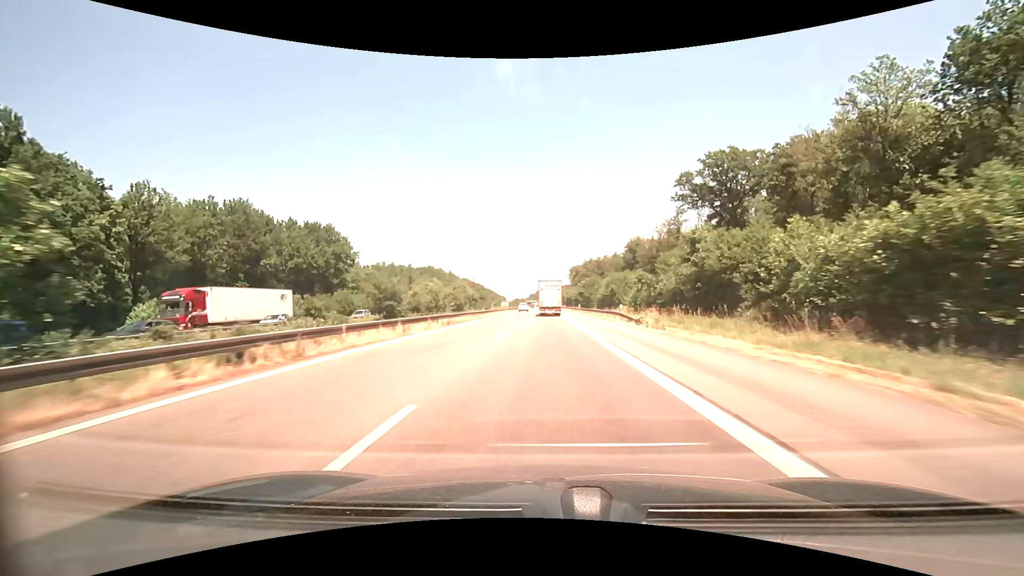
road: motorway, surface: asphalt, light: Day
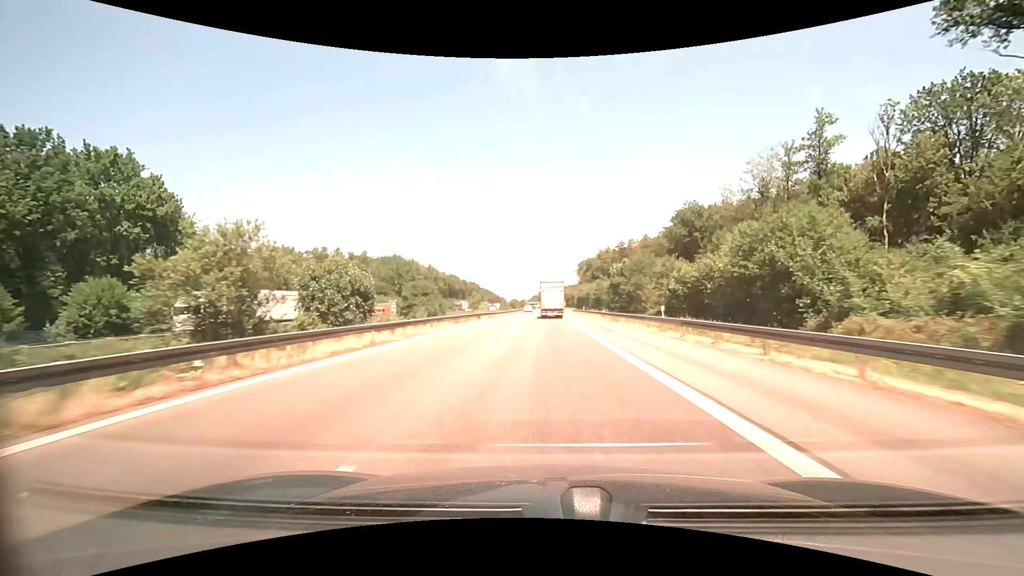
(-0.2, +56.4) m; 0°
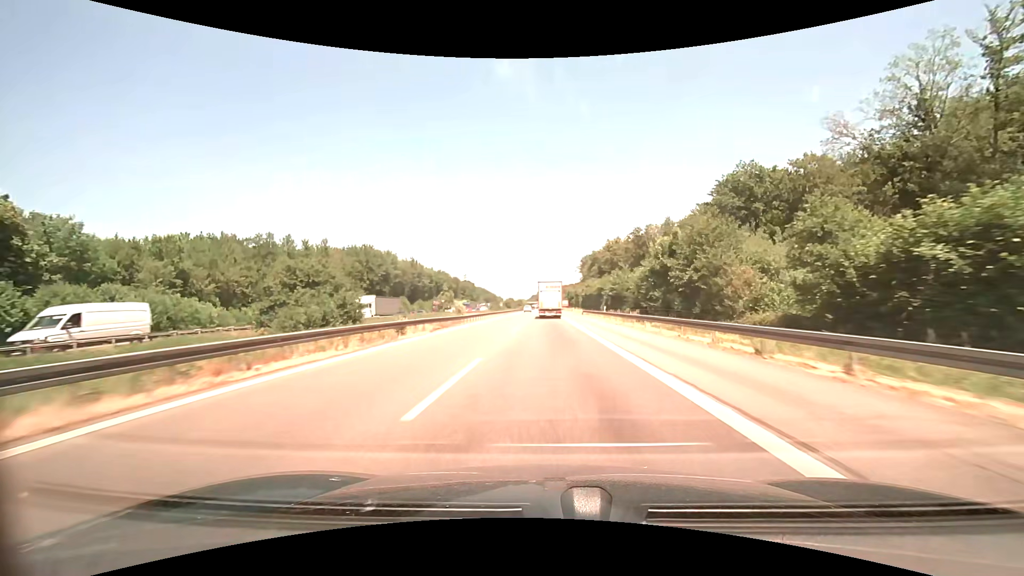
(+0.1, +27.9) m; 0°
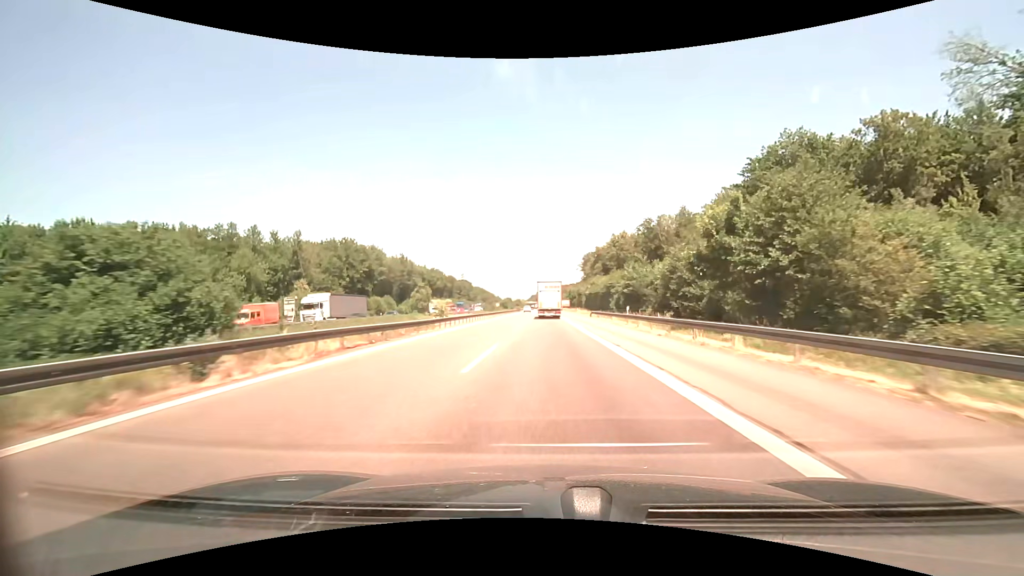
(0.0, +13.9) m; 0°
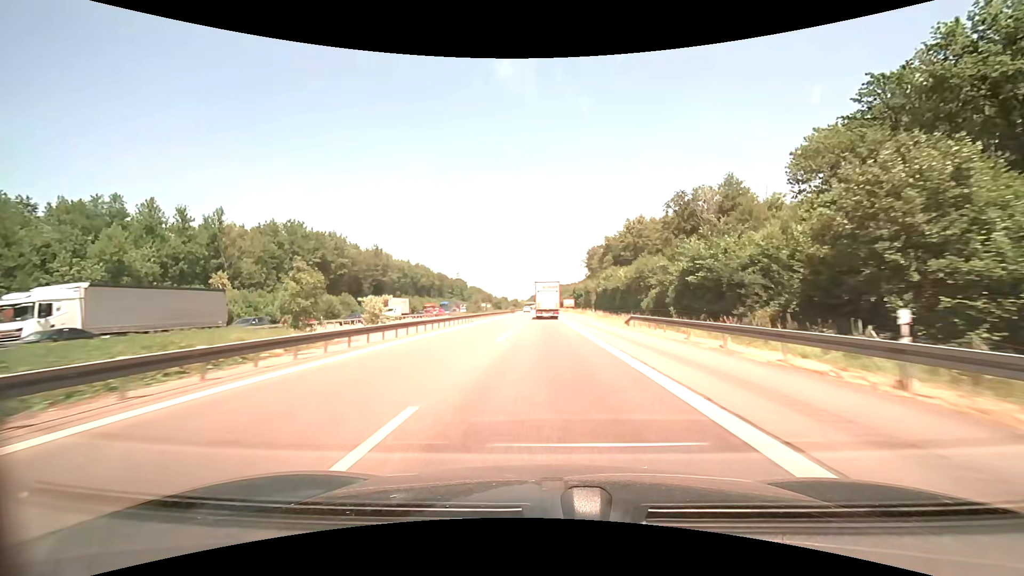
(+0.1, +27.7) m; 0°
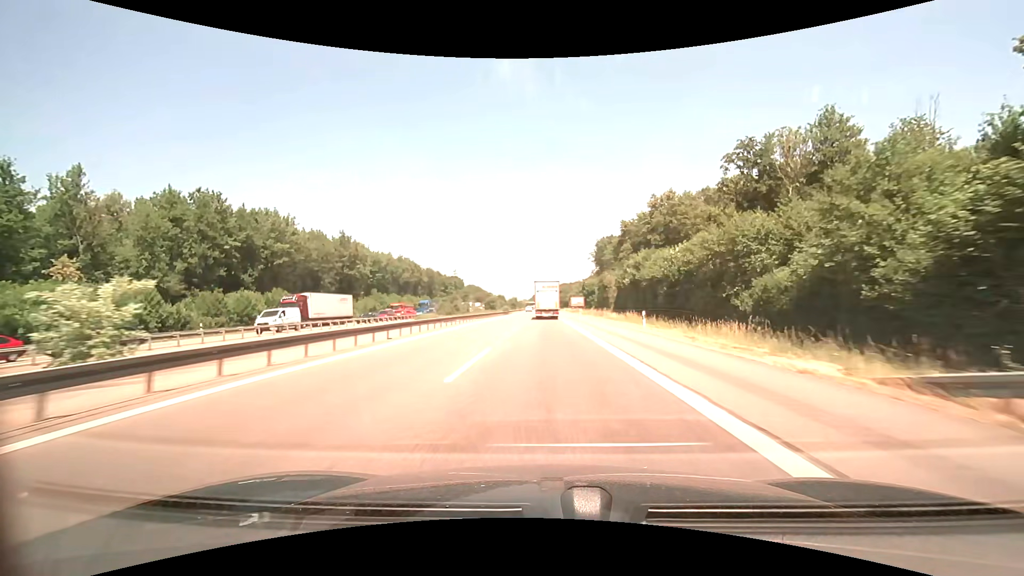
(-0.1, +27.6) m; 0°
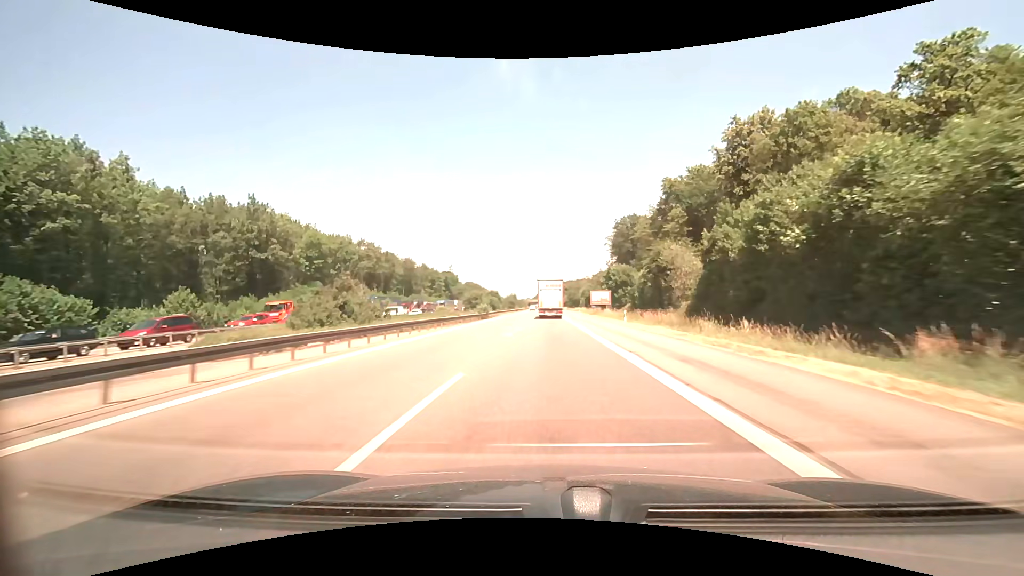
(-0.2, +41.1) m; -1°
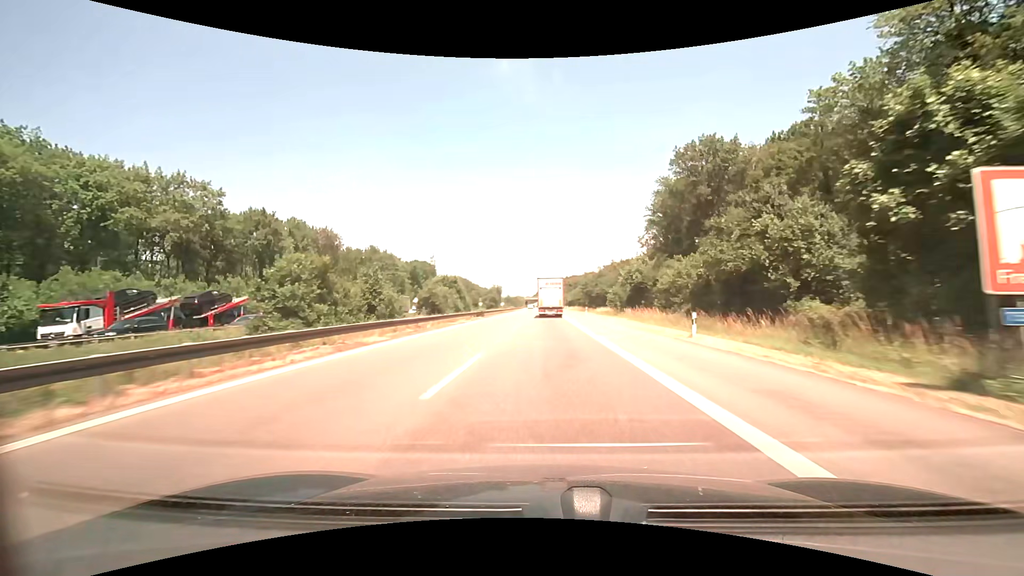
(+0.2, +68.3) m; 0°
(0, +10) (0, +20) (0, +30) (0, +40) (0, +50) (0, +60) (0, +70) (0, +80) (0, +90) (0, +100) m
